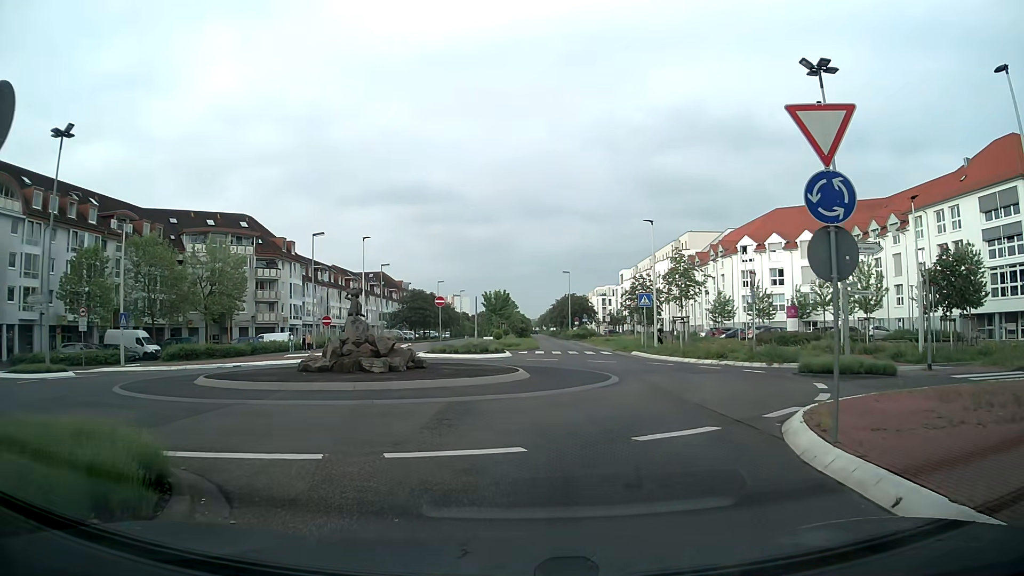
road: secondary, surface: asphalt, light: Day
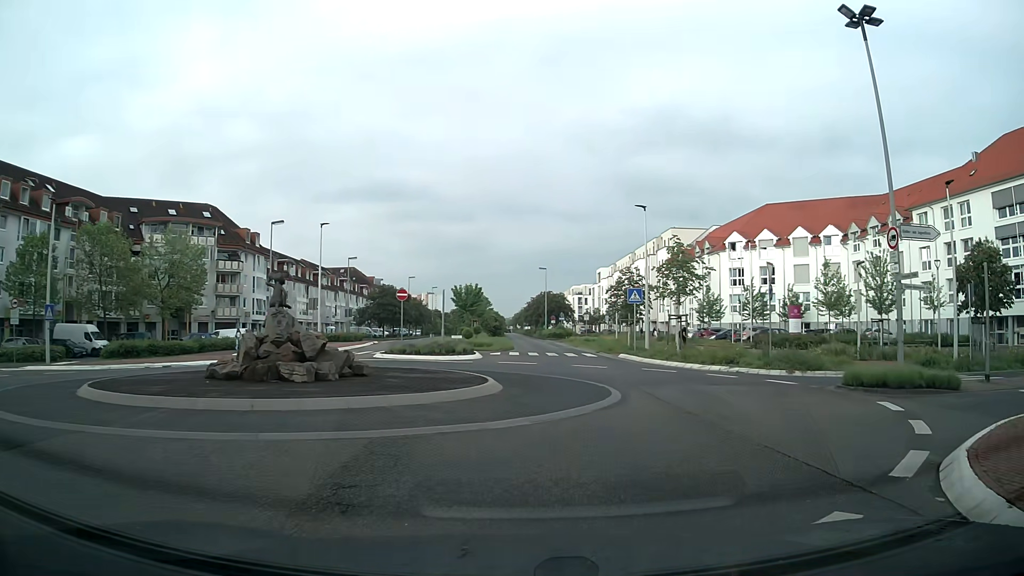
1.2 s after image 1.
(-0.1, +4.9) m; +1°
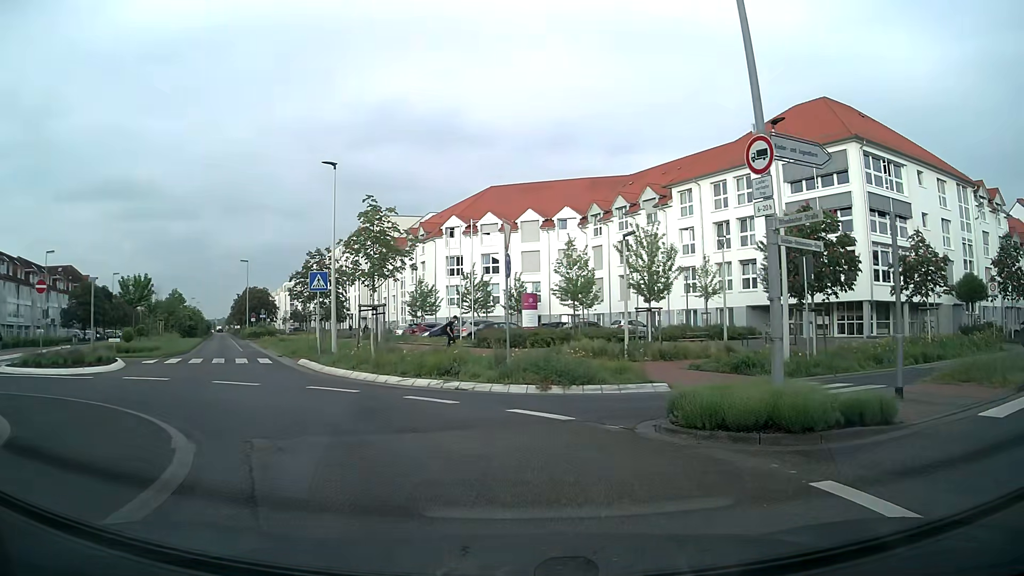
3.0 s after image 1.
(+1.9, +8.3) m; +23°
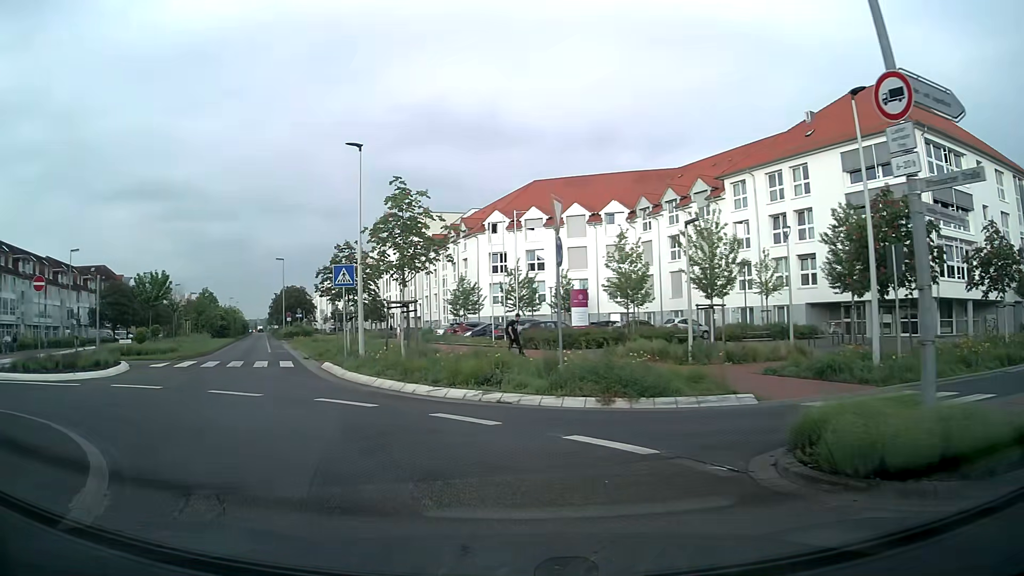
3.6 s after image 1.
(0.0, +2.8) m; -3°
